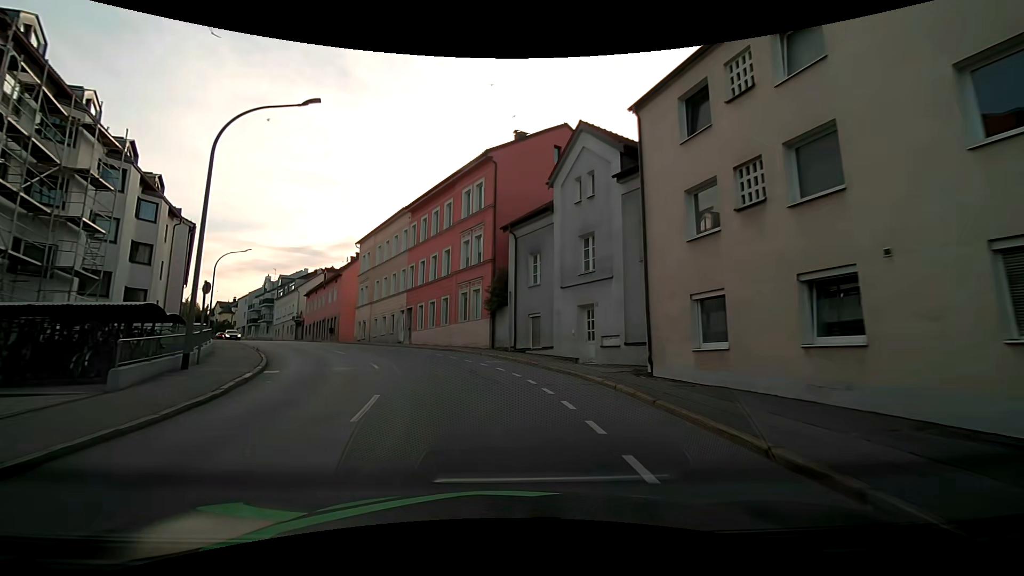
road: tertiary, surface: asphalt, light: Day
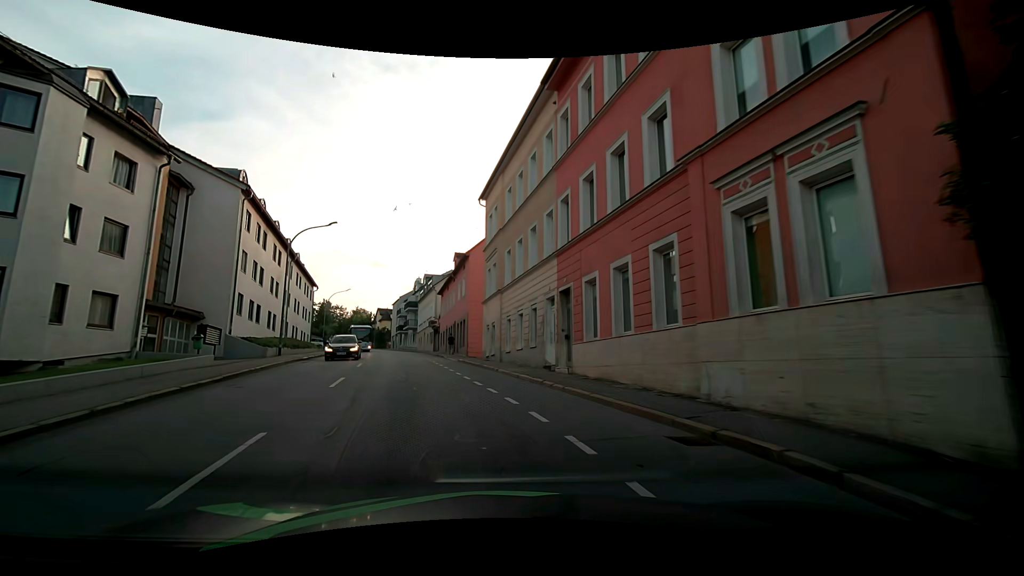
(-3.3, +21.8) m; -19°
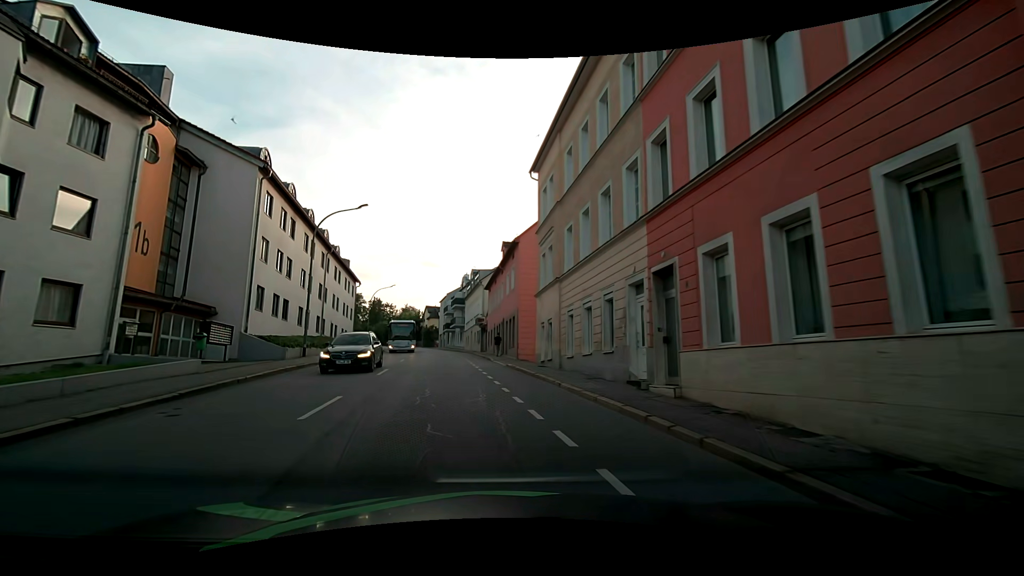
(-0.3, +5.3) m; -8°
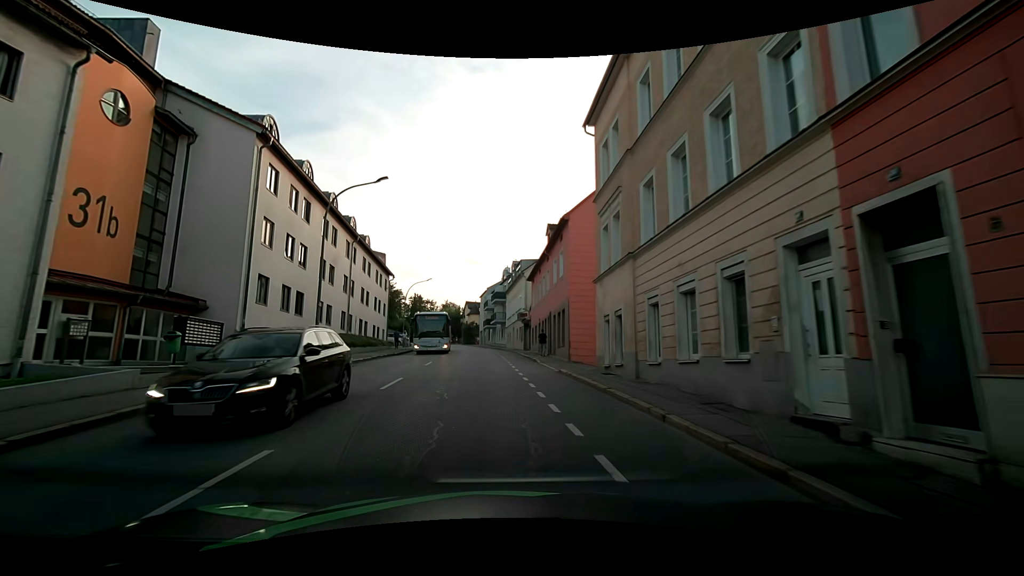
(-0.1, +5.4) m; -4°
